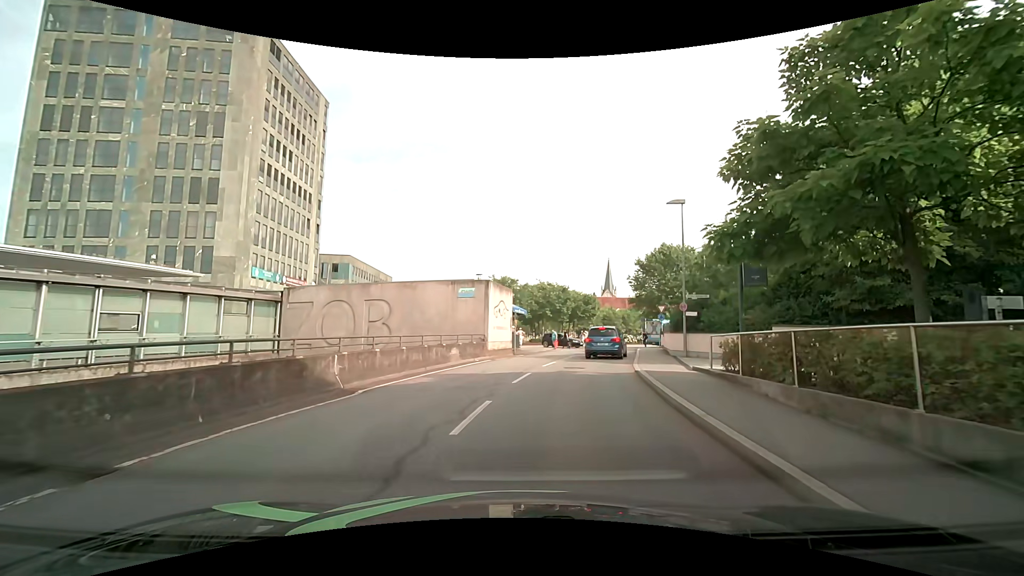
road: residential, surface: asphalt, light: Day
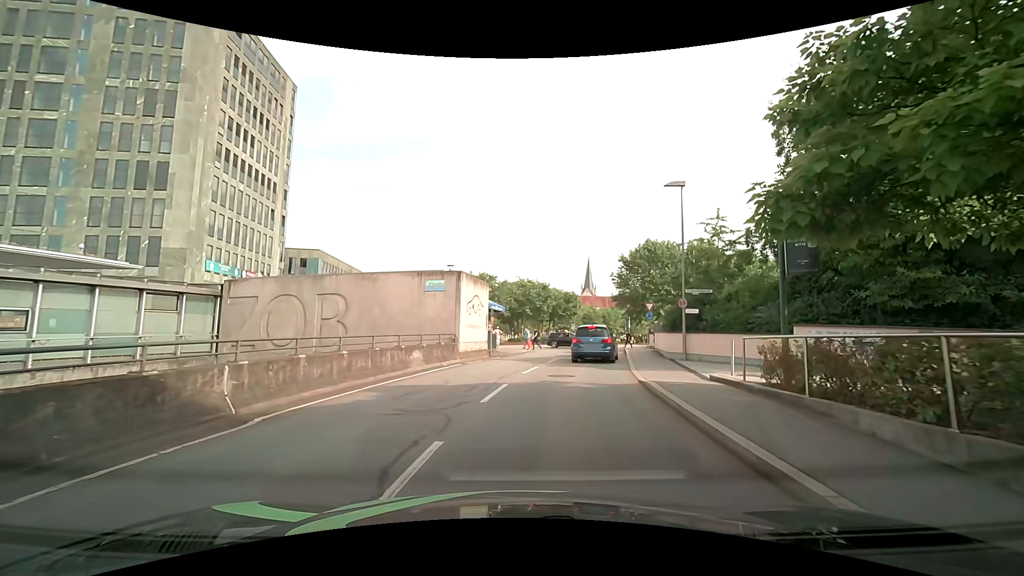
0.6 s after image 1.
(0.0, +3.4) m; +1°
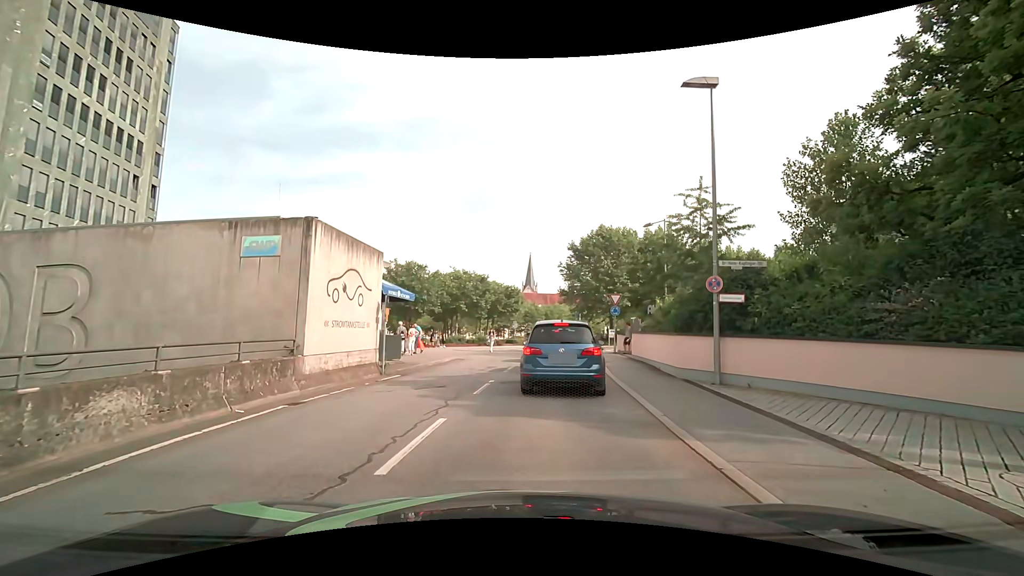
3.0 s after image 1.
(+0.6, +9.9) m; +6°
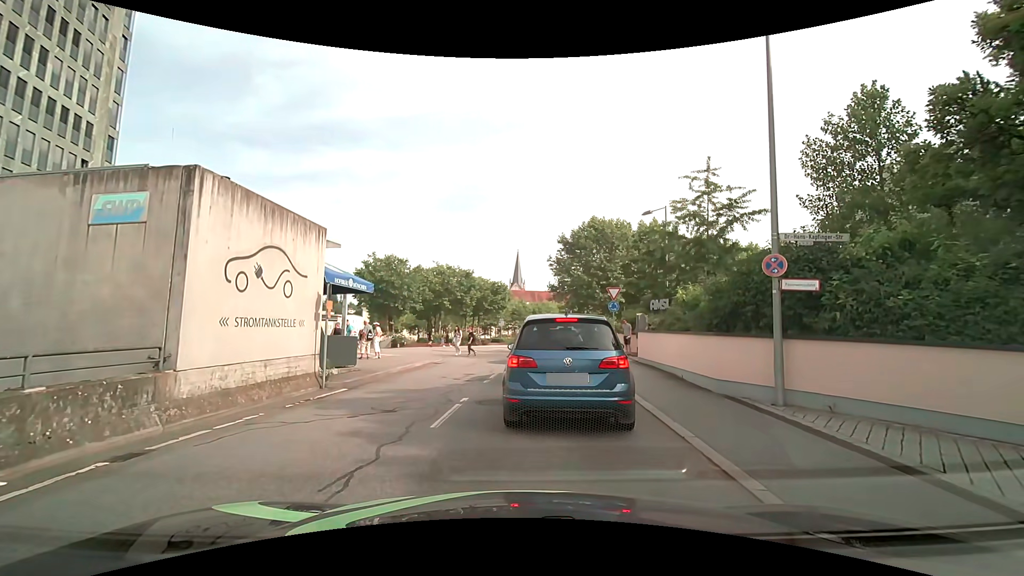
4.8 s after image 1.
(+0.1, +3.5) m; +2°
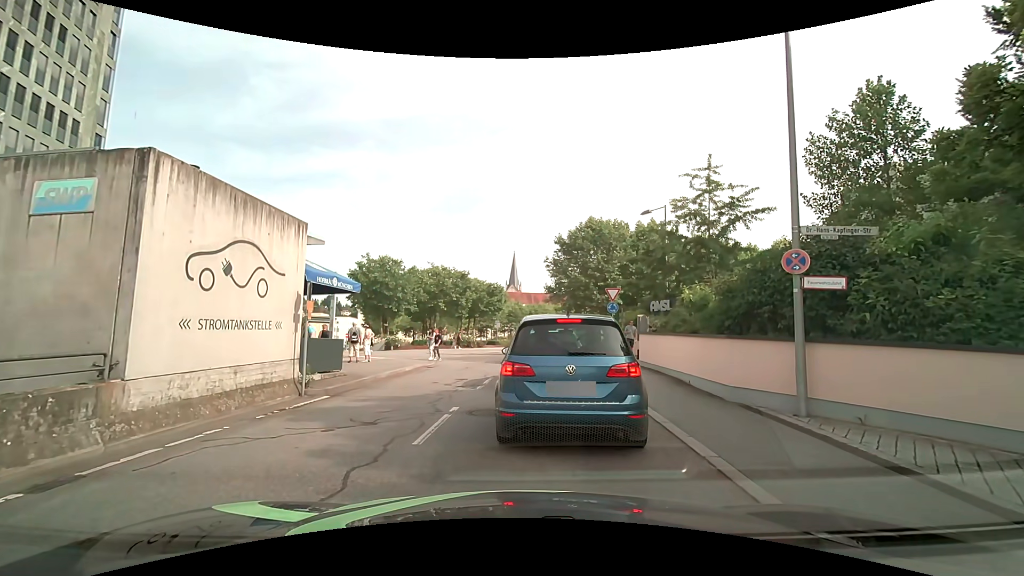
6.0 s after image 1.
(0.0, +0.8) m; 0°
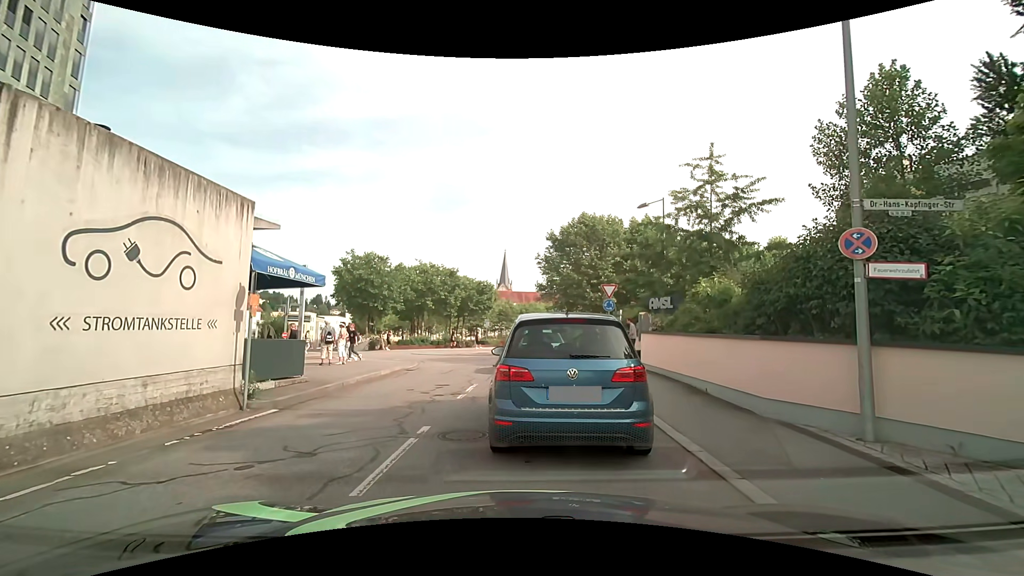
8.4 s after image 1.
(0.0, +1.9) m; 0°
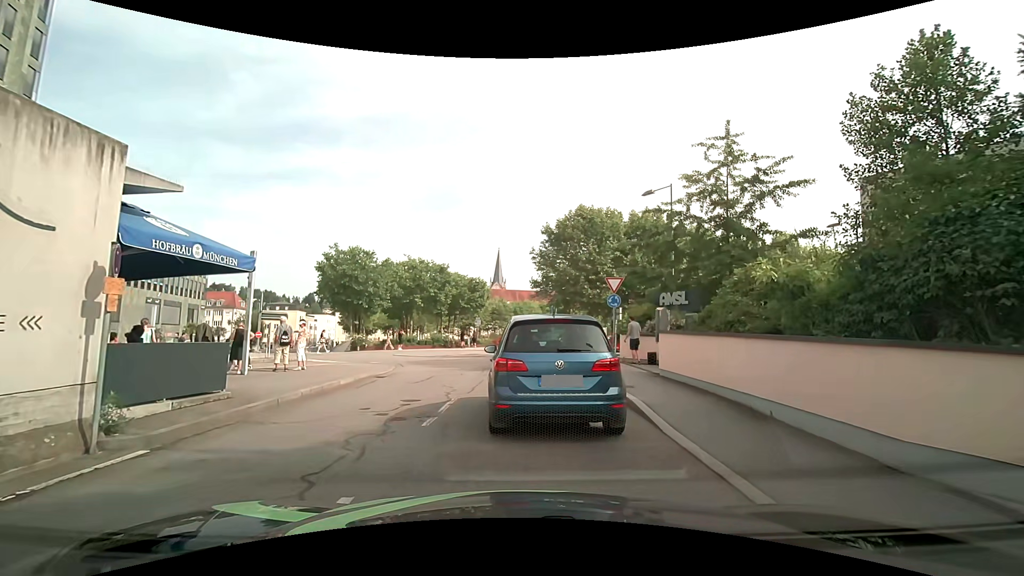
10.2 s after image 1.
(+0.1, +3.2) m; +3°
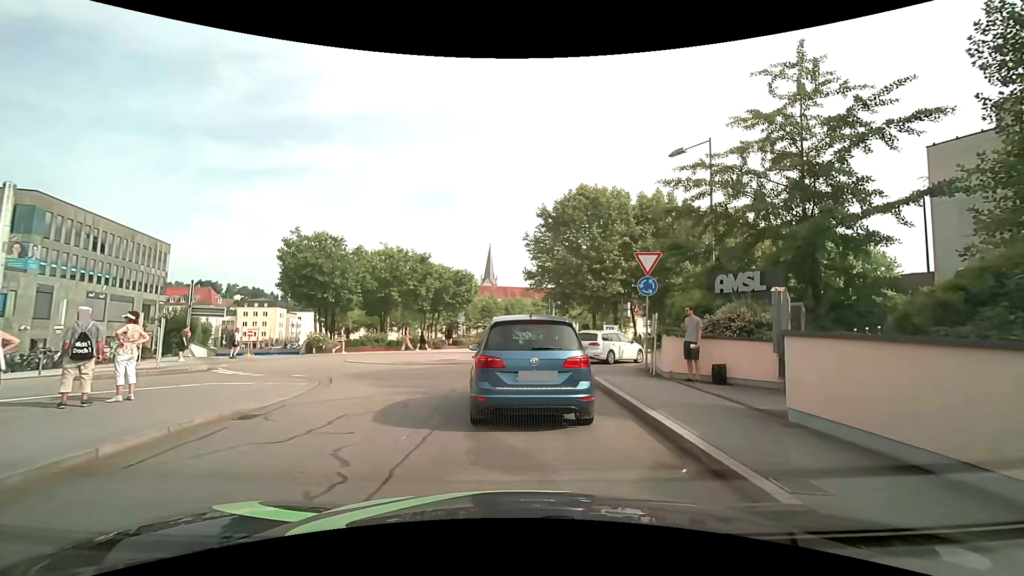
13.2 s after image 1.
(0.0, +7.0) m; -2°
